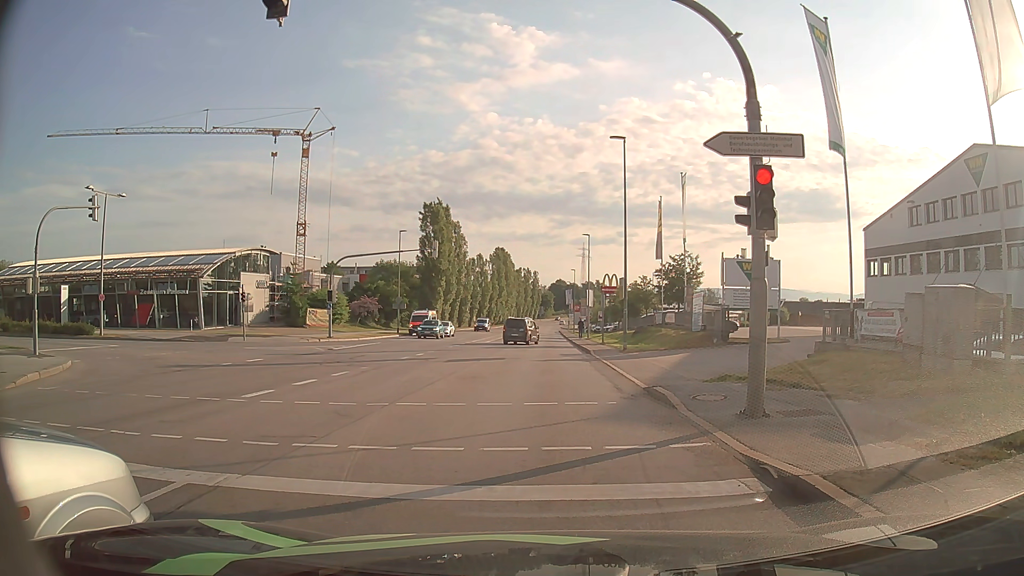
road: secondary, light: Day
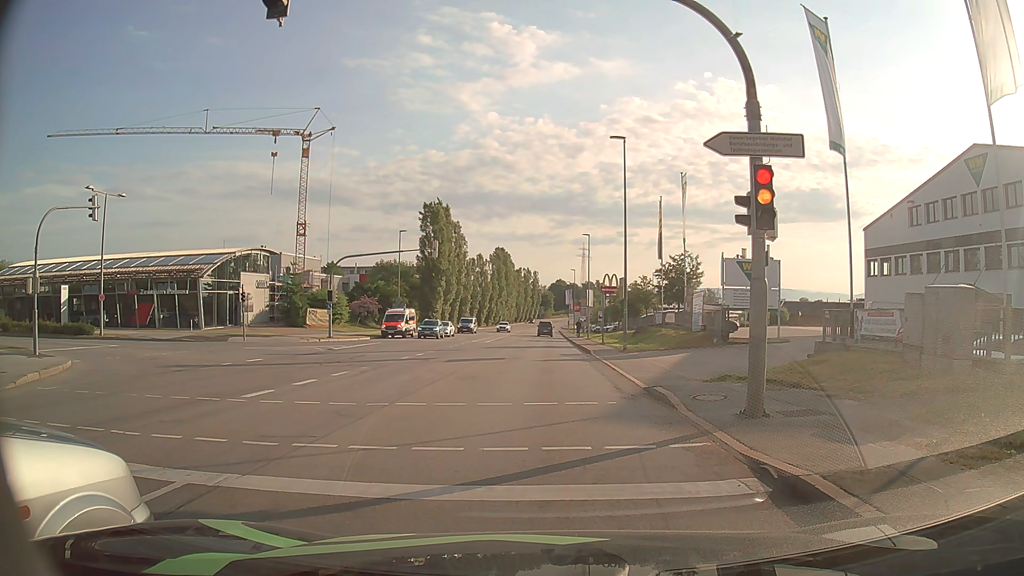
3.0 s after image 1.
(0.0, 0.0) m; 0°
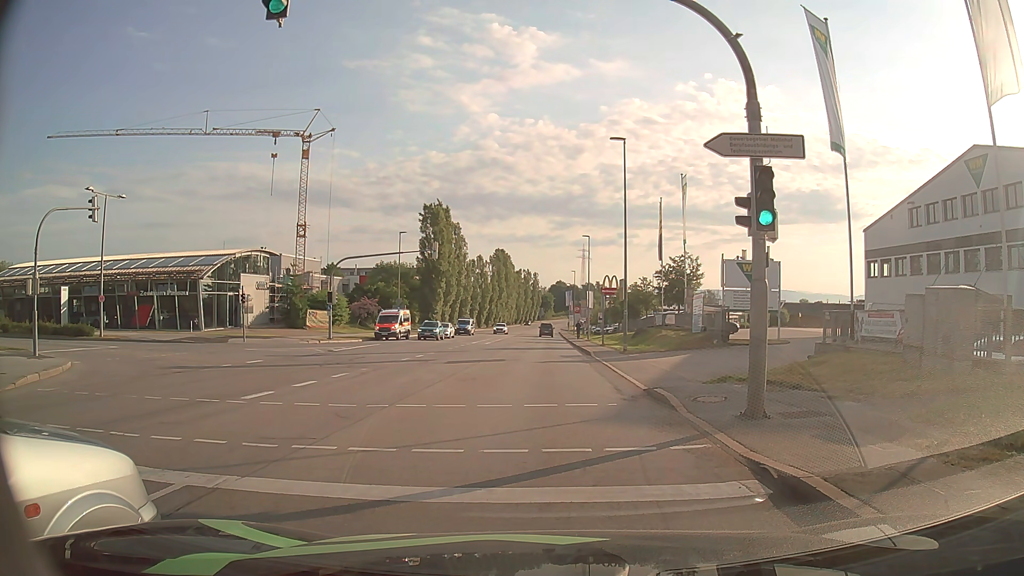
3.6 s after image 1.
(0.0, 0.0) m; 0°
(0, +10) (+1, +20) (+1, +30) (+1, +40) (+2, +50) (+2, +60) (+2, +70) (+3, +80) (+3, +90) (+3, +100) m
